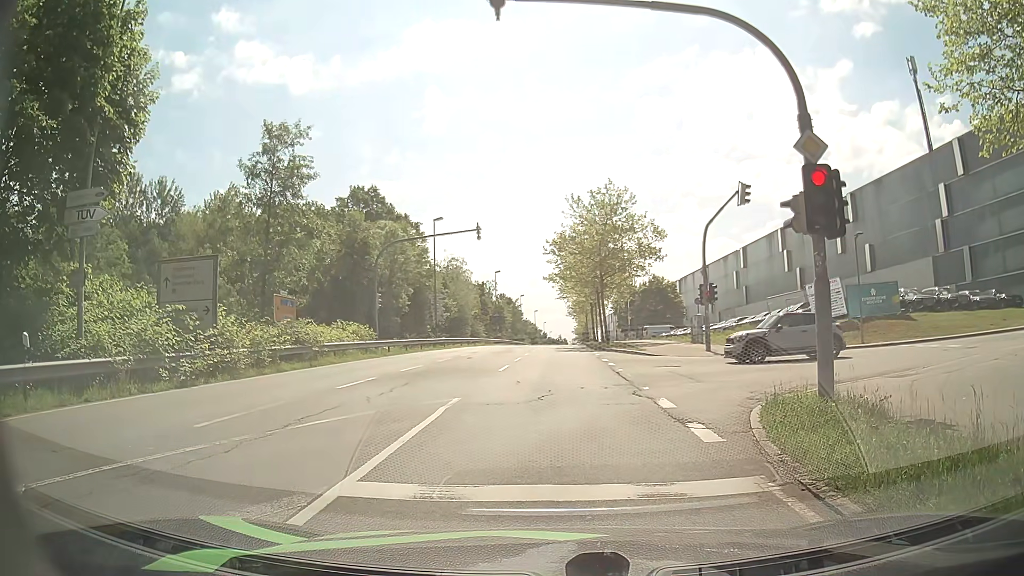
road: secondary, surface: asphalt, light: Day
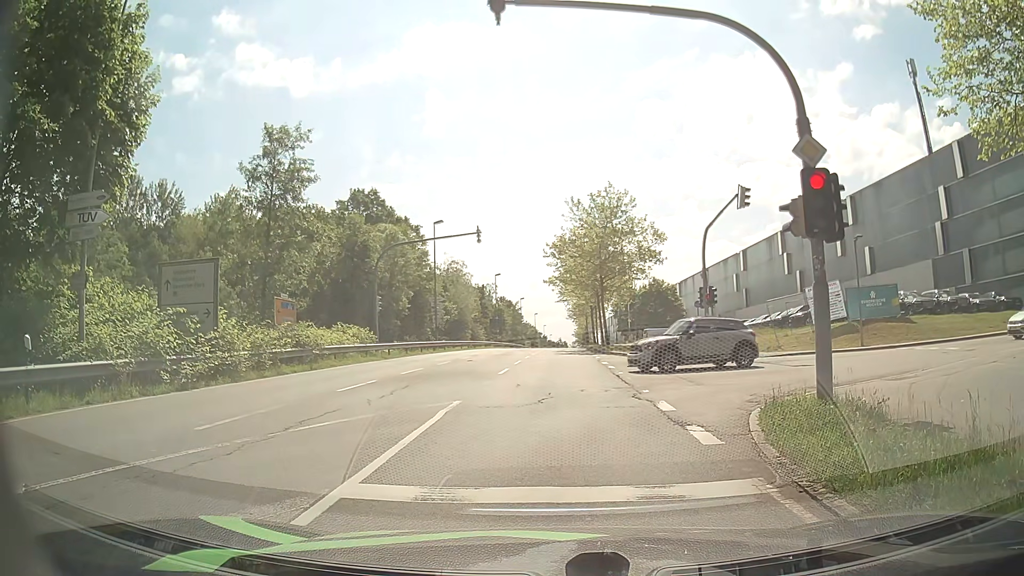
(0.0, +0.1) m; 0°
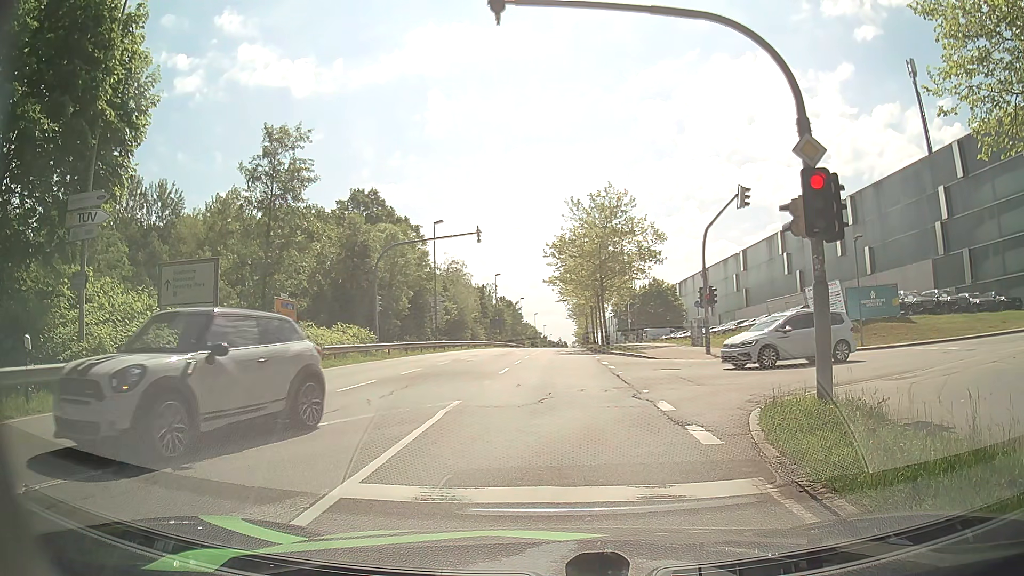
(0.0, +0.1) m; 0°
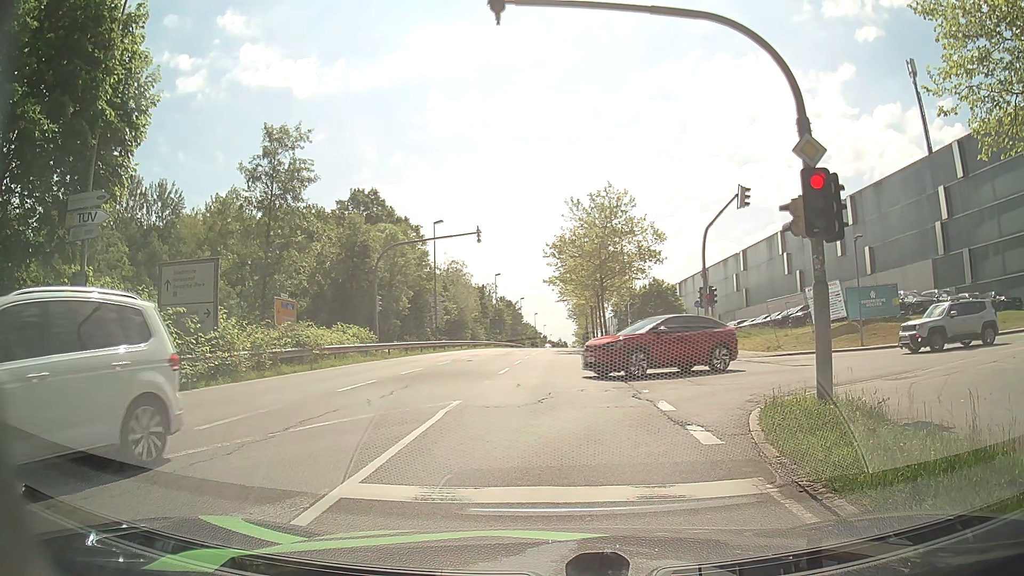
(0.0, 0.0) m; 0°
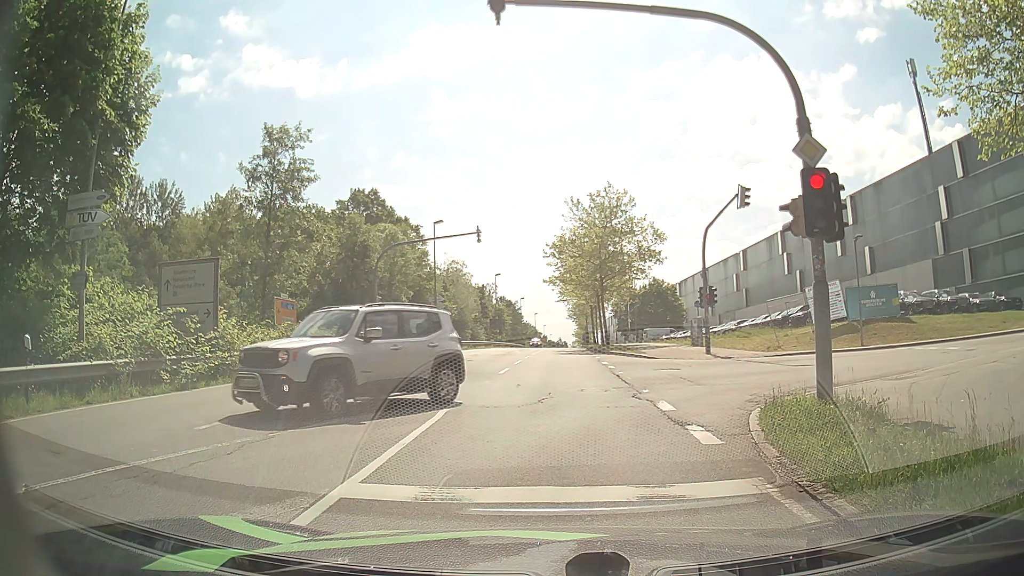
(0.0, 0.0) m; 0°
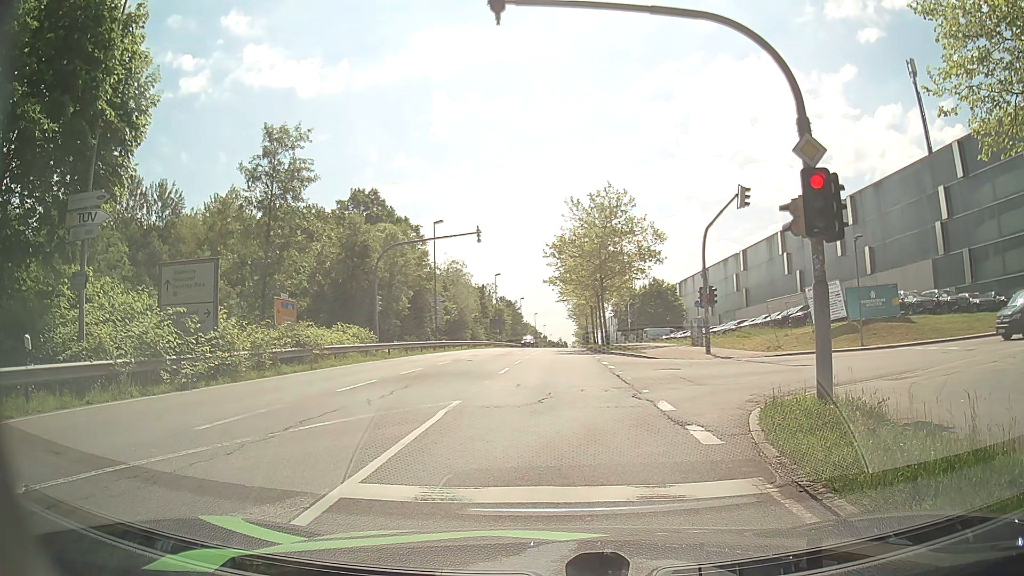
(0.0, 0.0) m; 0°
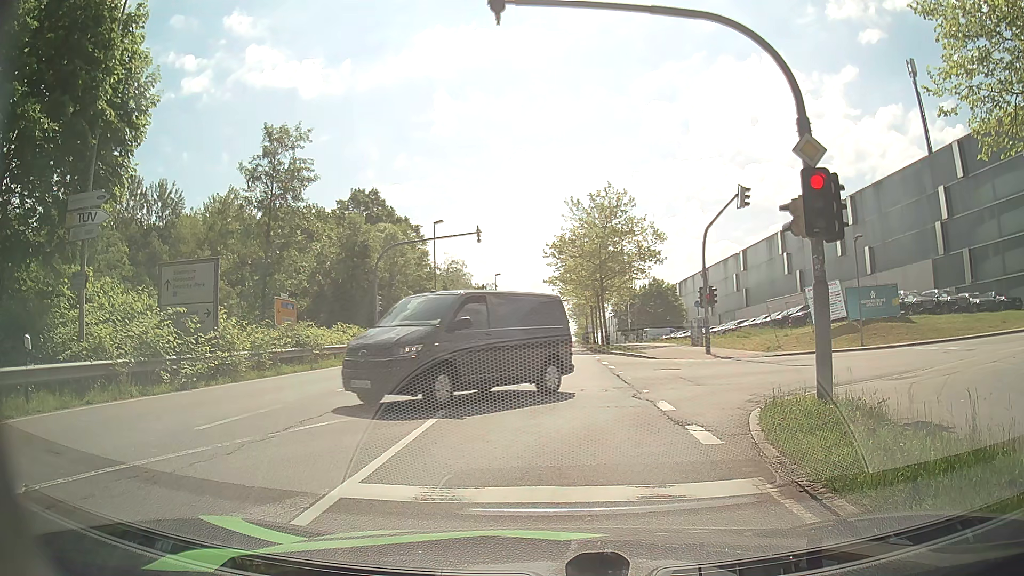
(0.0, 0.0) m; 0°
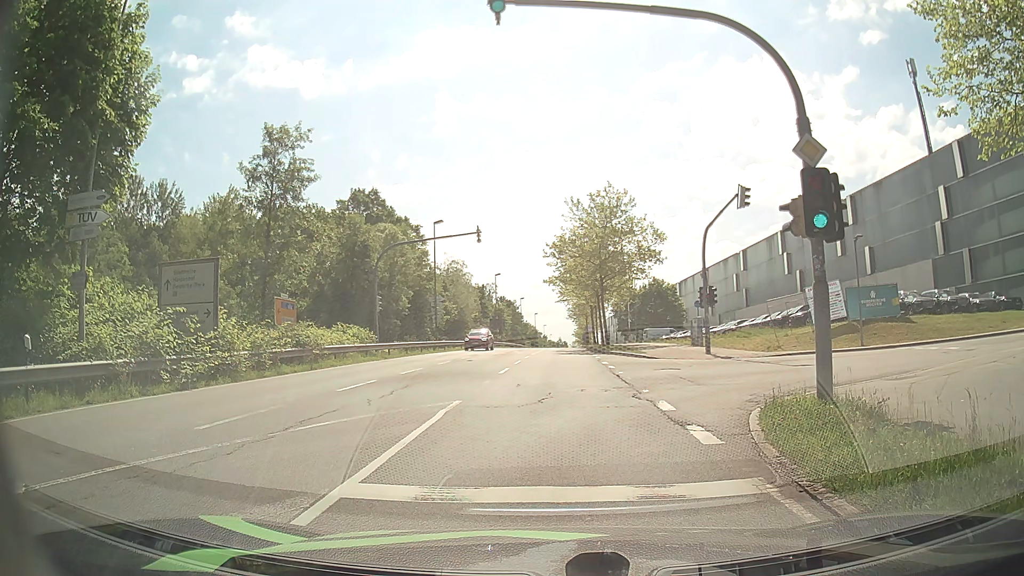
(0.0, 0.0) m; 0°
